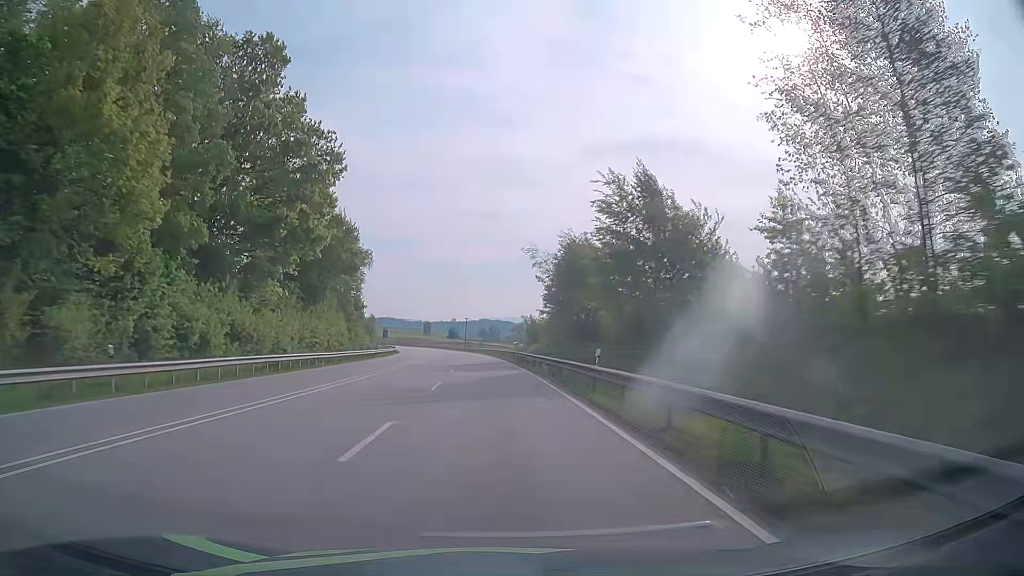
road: primary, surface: asphalt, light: Day
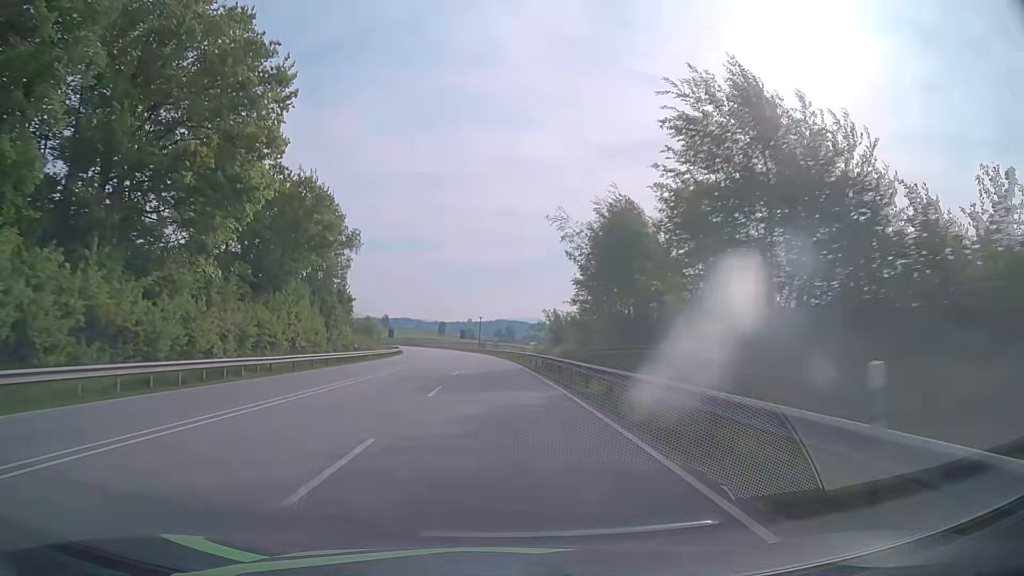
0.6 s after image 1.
(-0.2, +14.2) m; -1°
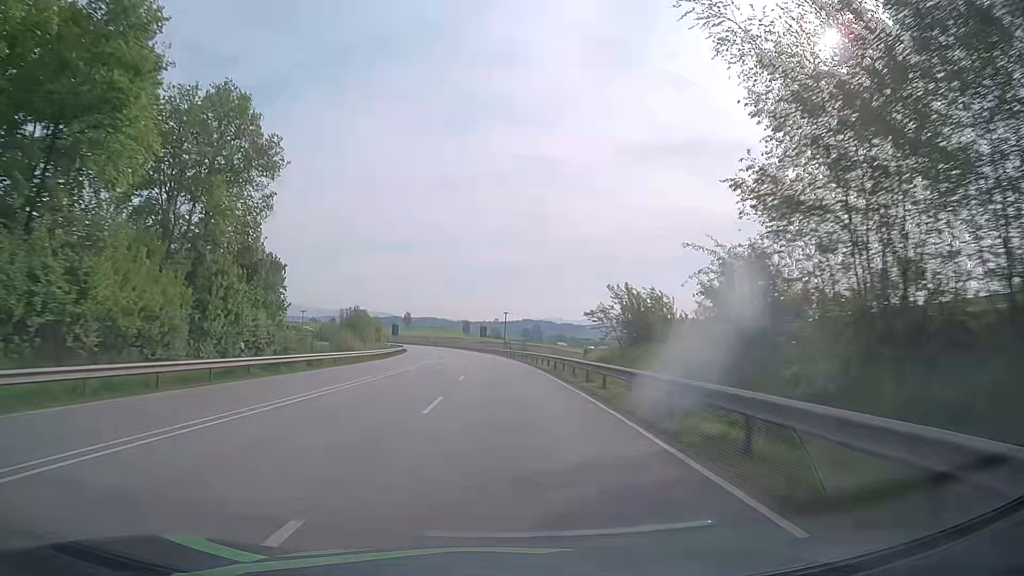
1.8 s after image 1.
(-0.7, +28.6) m; -3°
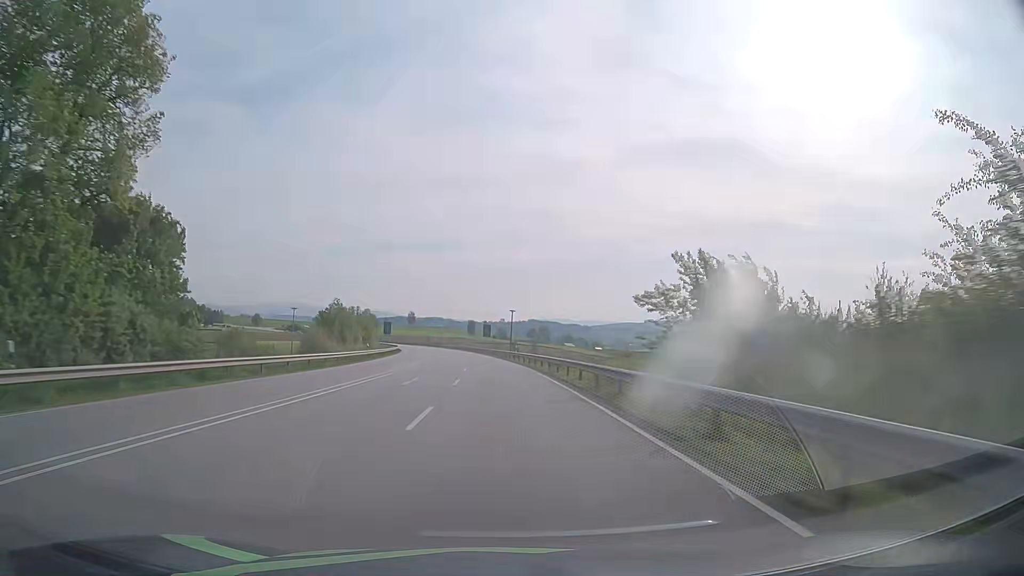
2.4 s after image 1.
(0.0, +14.5) m; 0°
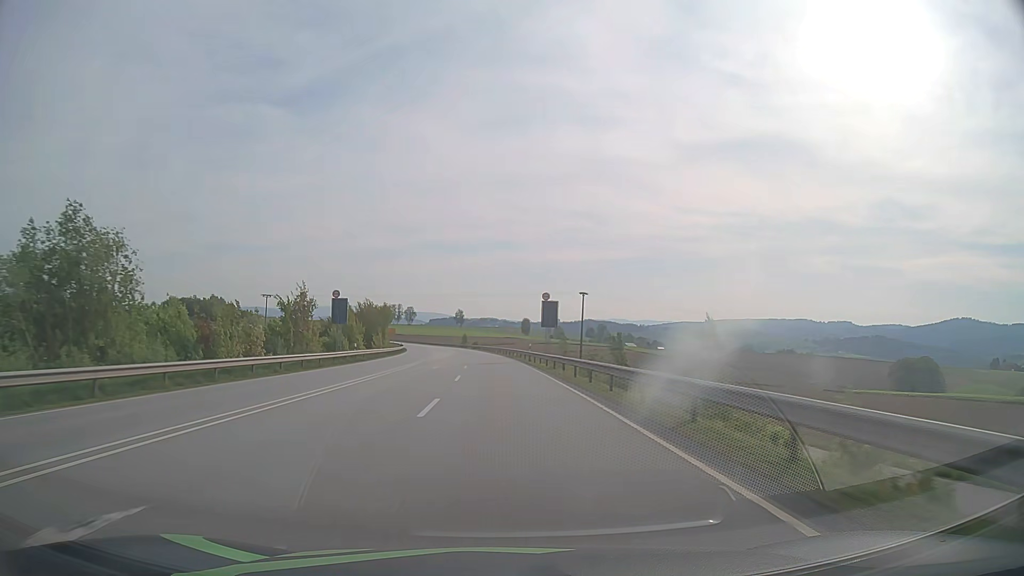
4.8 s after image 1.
(-2.1, +58.3) m; -5°
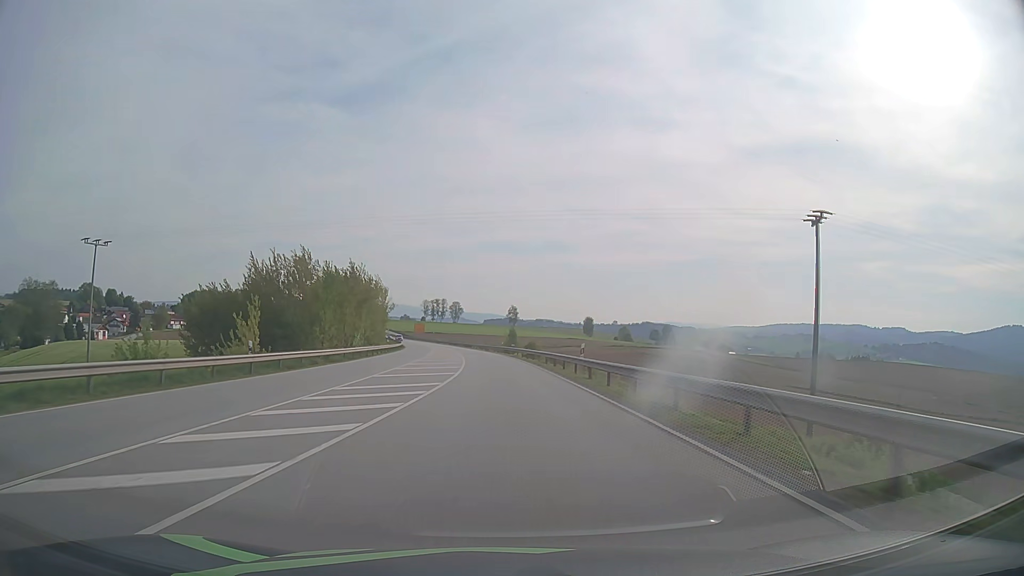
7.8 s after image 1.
(-3.3, +73.8) m; -5°
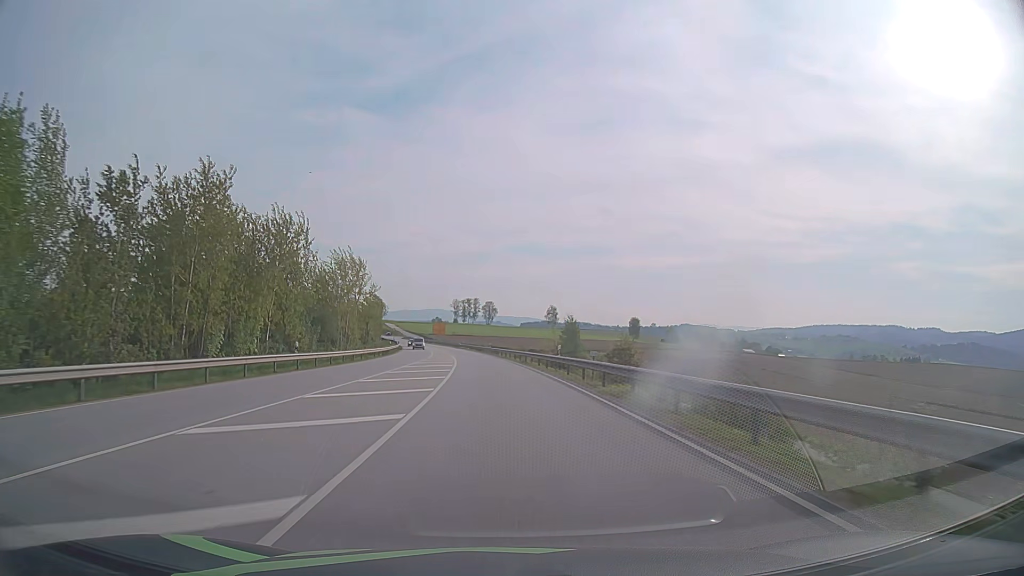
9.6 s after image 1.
(-1.1, +44.5) m; -3°
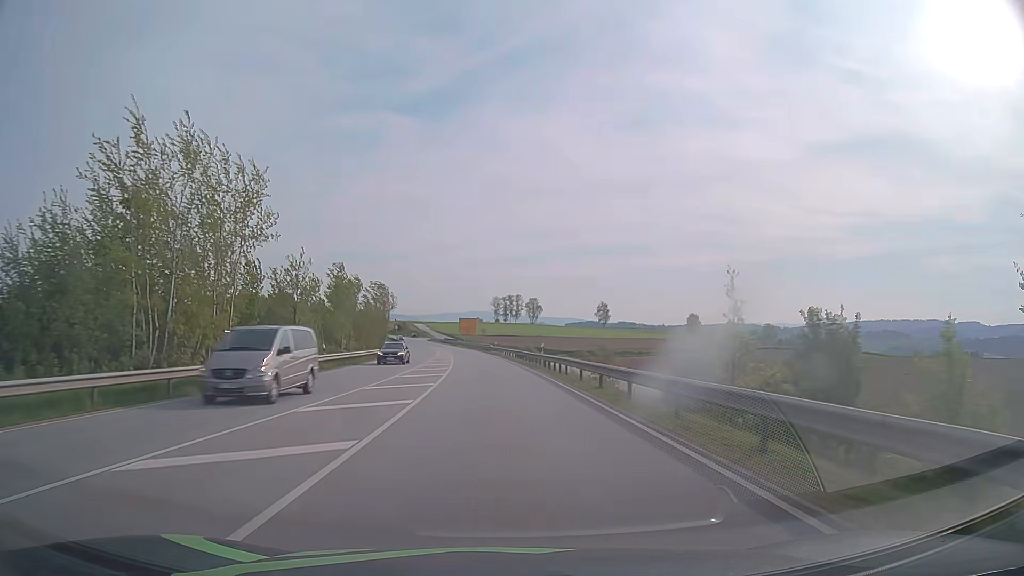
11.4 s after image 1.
(-1.4, +44.9) m; -4°
(0, +10) (0, +20) (-1, +30) (-1, +40) (-2, +50) (-3, +60) (-4, +70) (-5, +80) (-6, +90) (-8, +100) m
